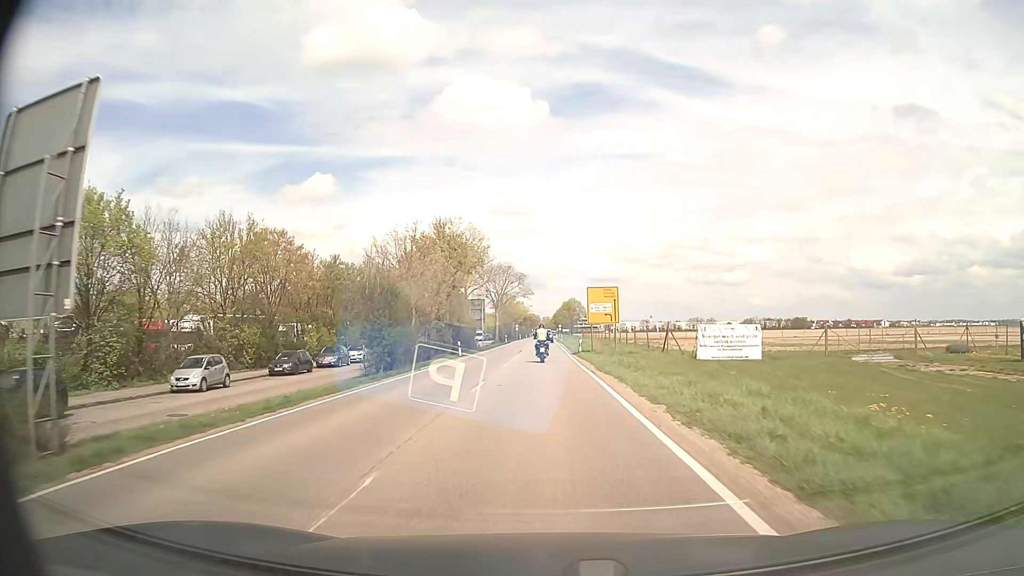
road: secondary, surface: asphalt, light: Day
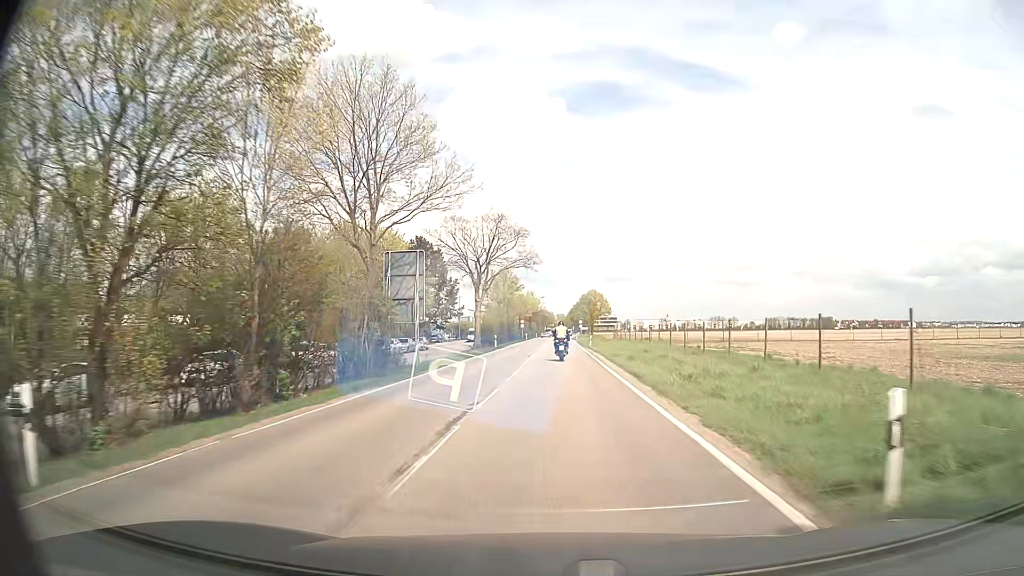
(-0.5, +39.0) m; -1°
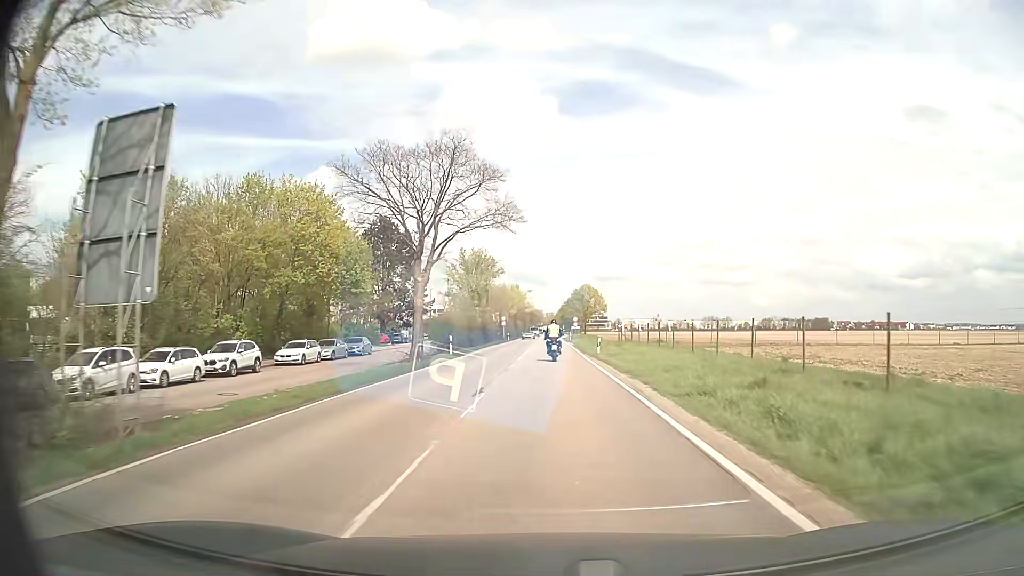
(+0.1, +19.8) m; +1°
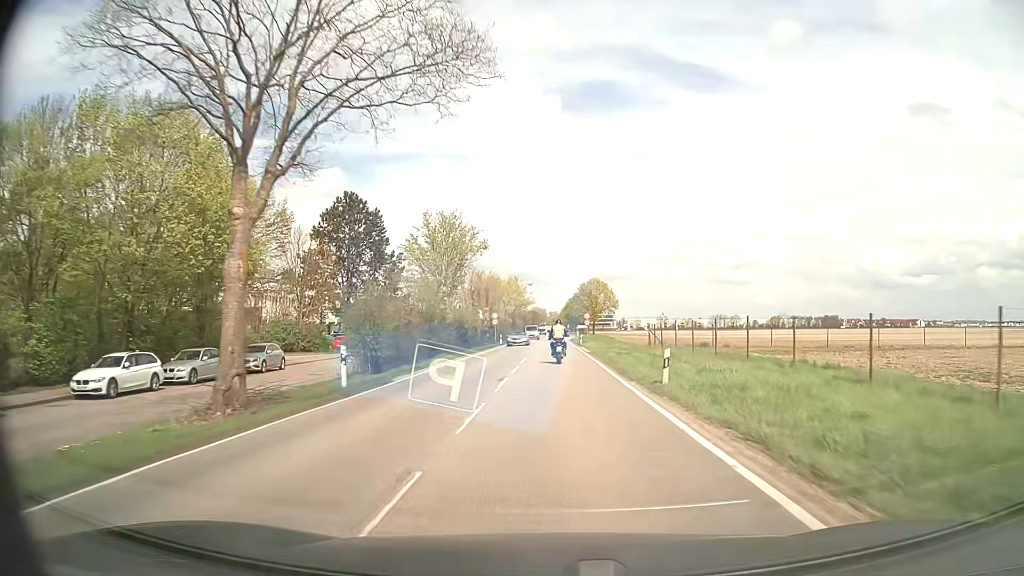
(0.0, +19.3) m; 0°
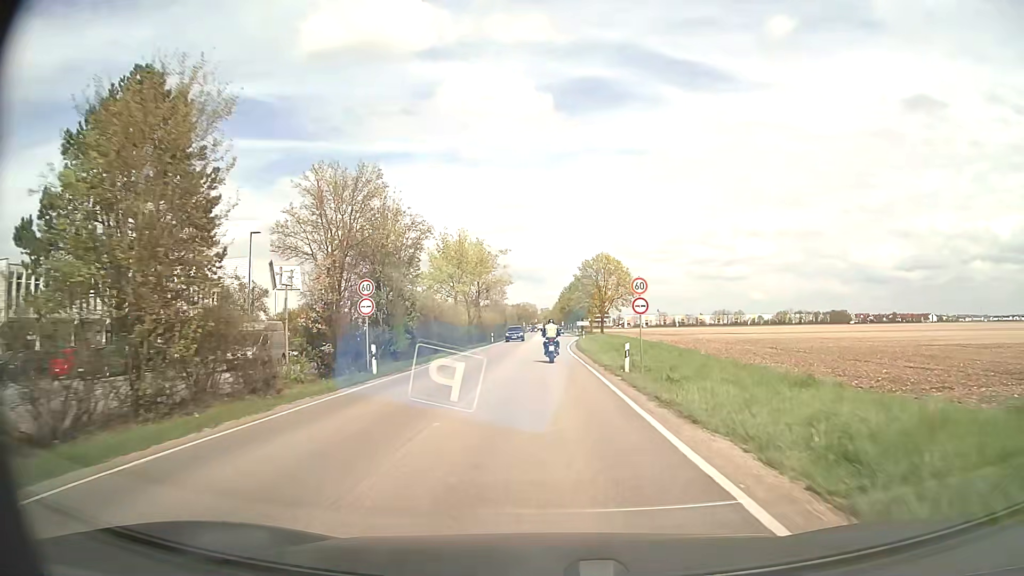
(+0.6, +45.4) m; +1°
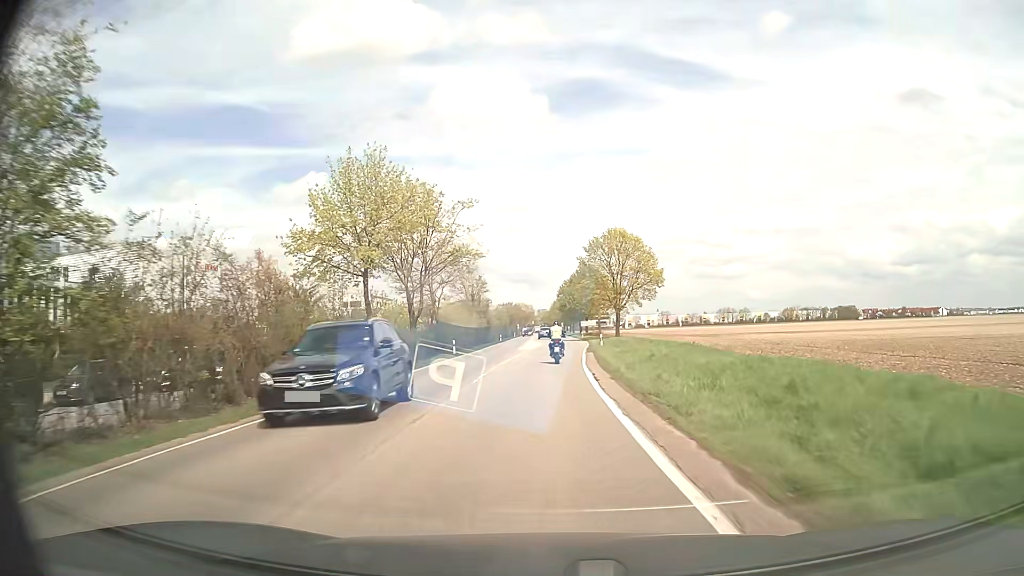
(+0.1, +27.0) m; 0°
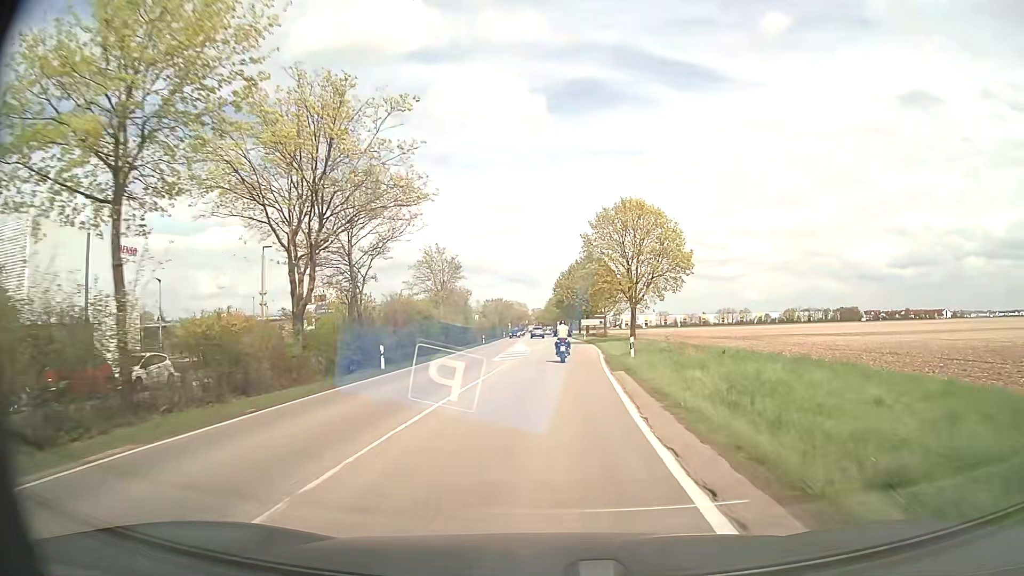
(0.0, +18.2) m; 0°
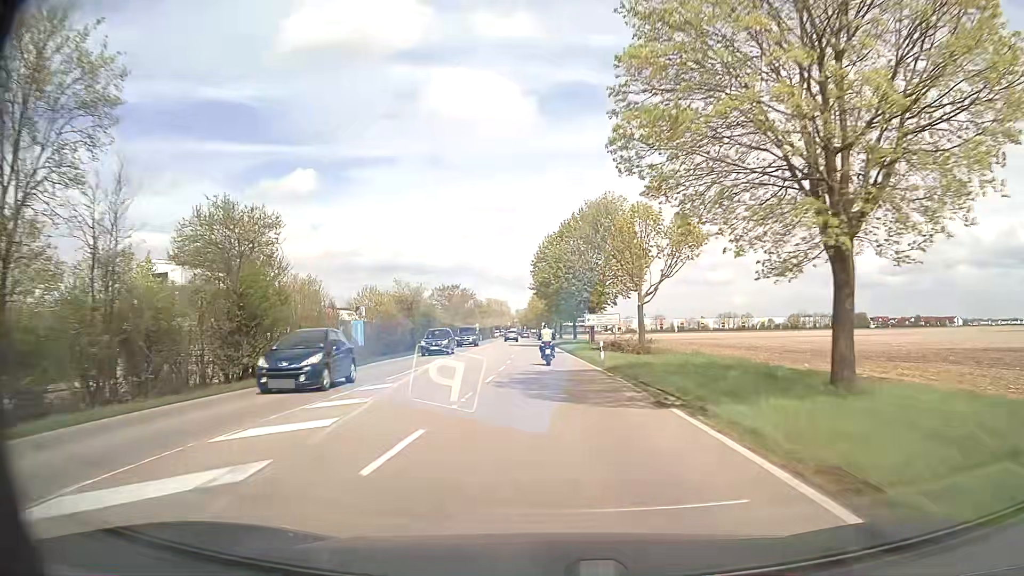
(+1.1, +46.5) m; +1°
(0, +10) (0, +20) (-1, +30) (-1, +40) (-1, +50) (-2, +60) (-2, +70) (-3, +80) (-3, +90) (-3, +100) m
